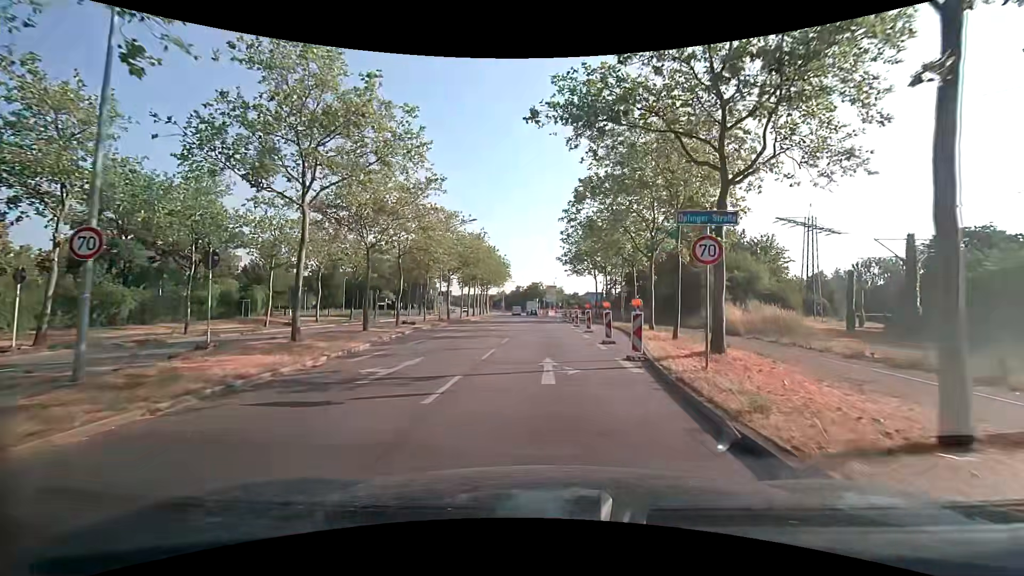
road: primary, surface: asphalt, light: Day
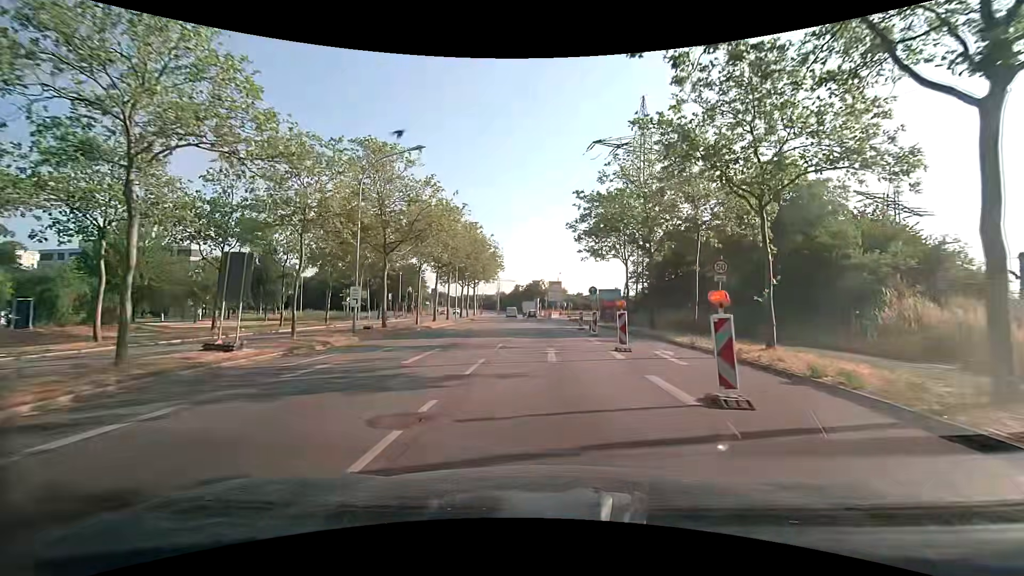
(-0.2, +21.6) m; -1°
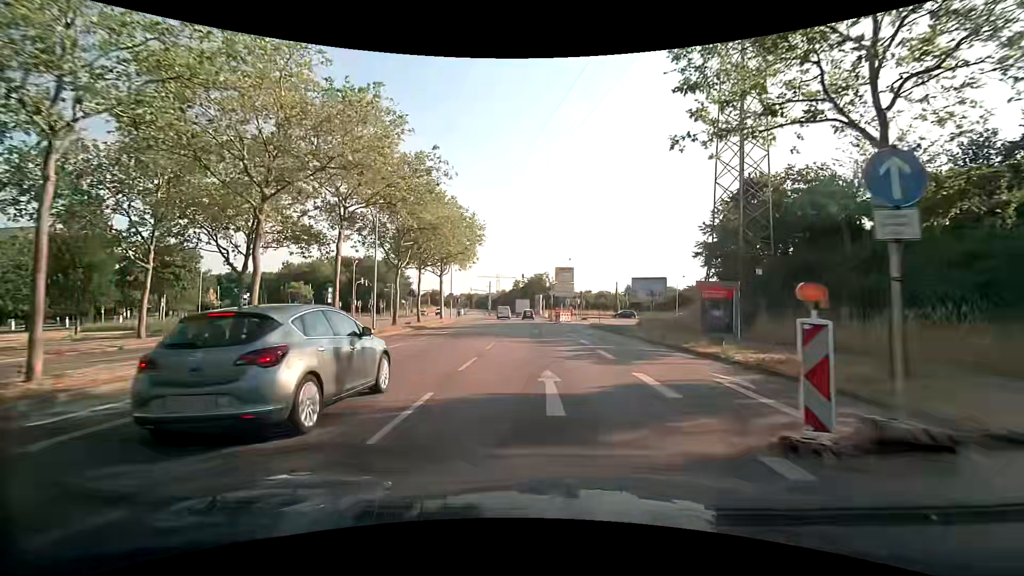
(0.0, +29.7) m; 0°
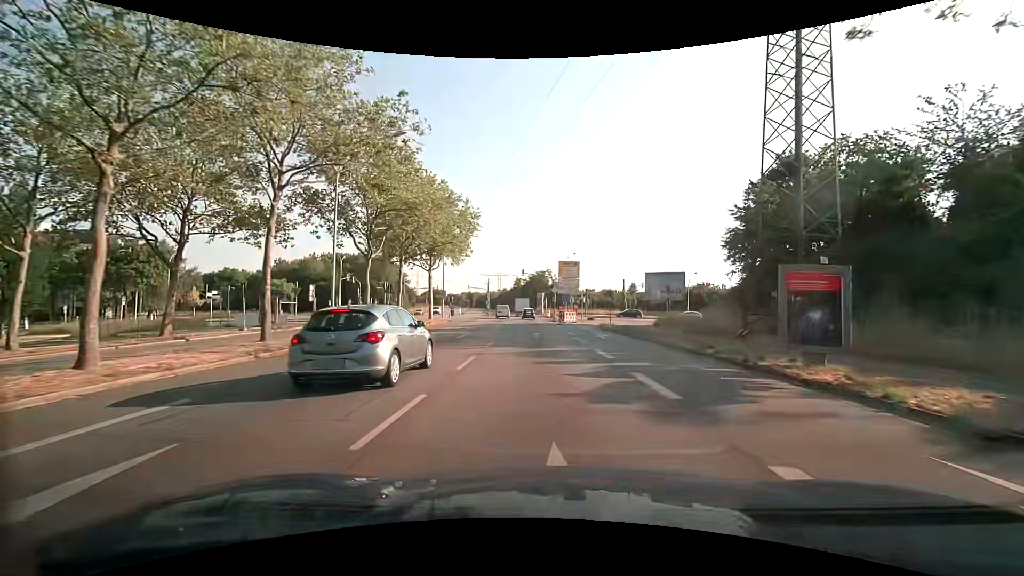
(0.0, +6.3) m; 0°
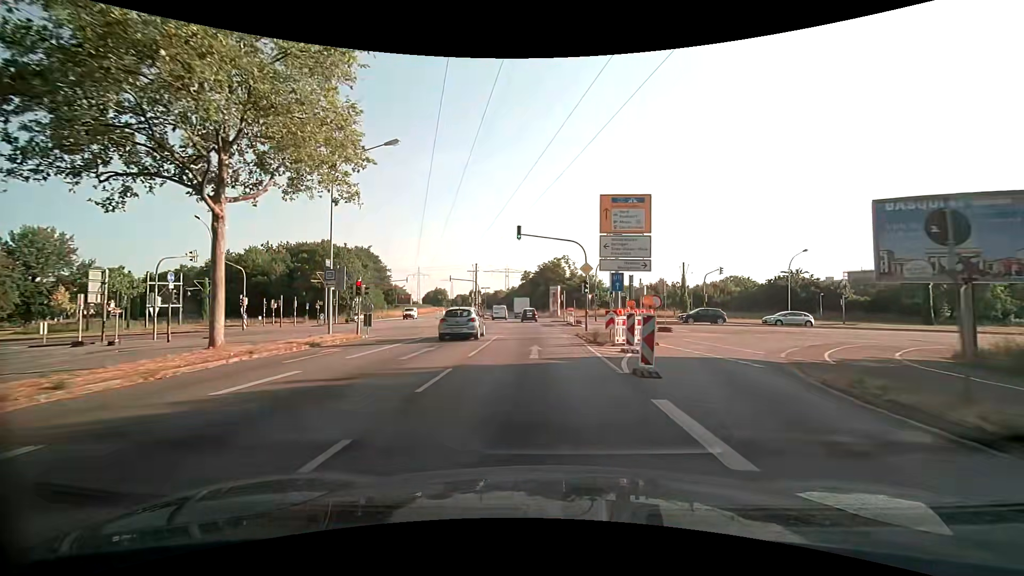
(-0.7, +33.4) m; -2°
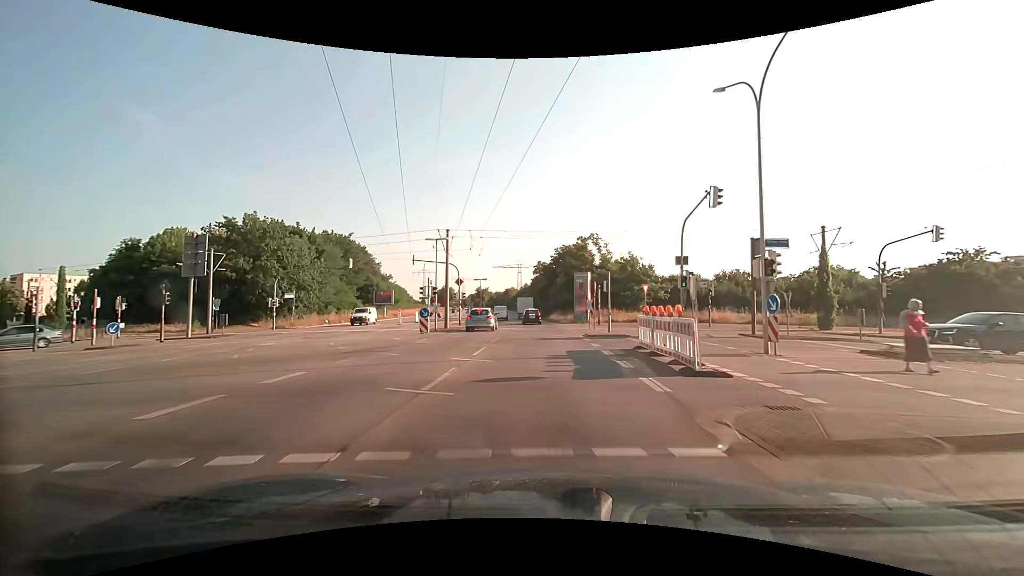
(-0.6, +27.8) m; -2°
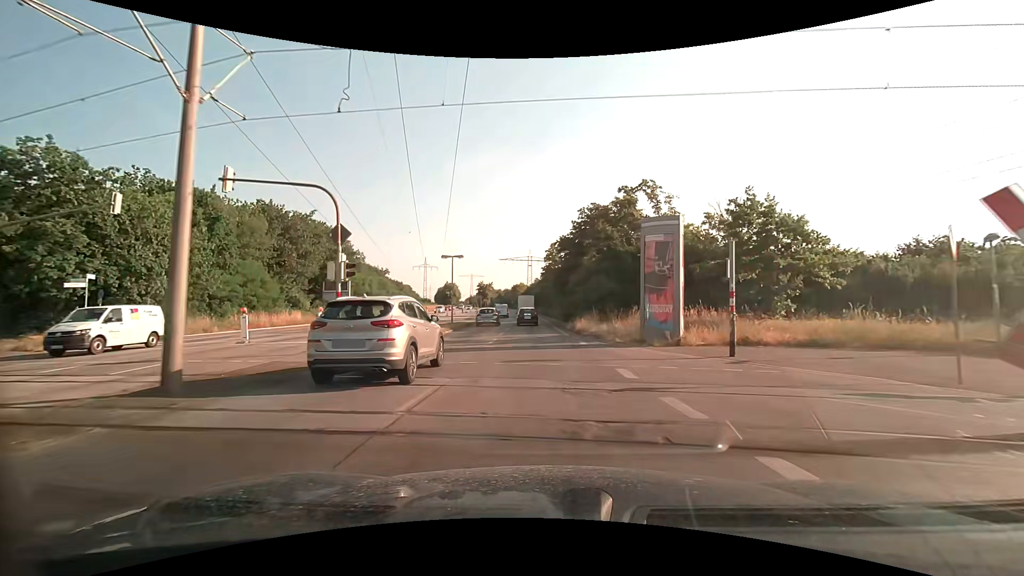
(-0.6, +28.0) m; -2°
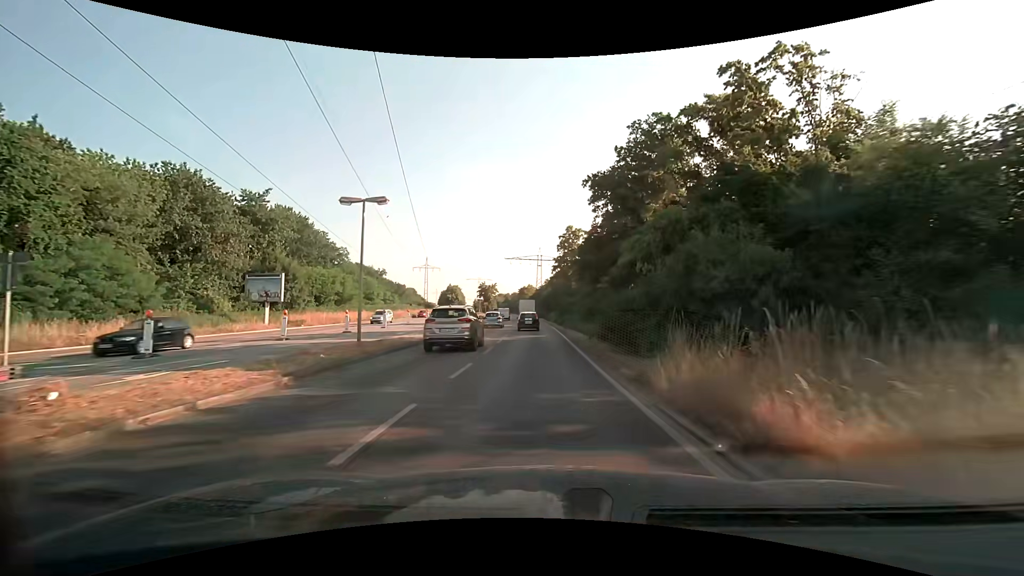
(-0.3, +21.2) m; -1°
(0, +10) (0, +20) (0, +30) (-1, +40) (-1, +50) (-2, +60) (-2, +70) (-3, +80) (-4, +90) (-5, +100) m
